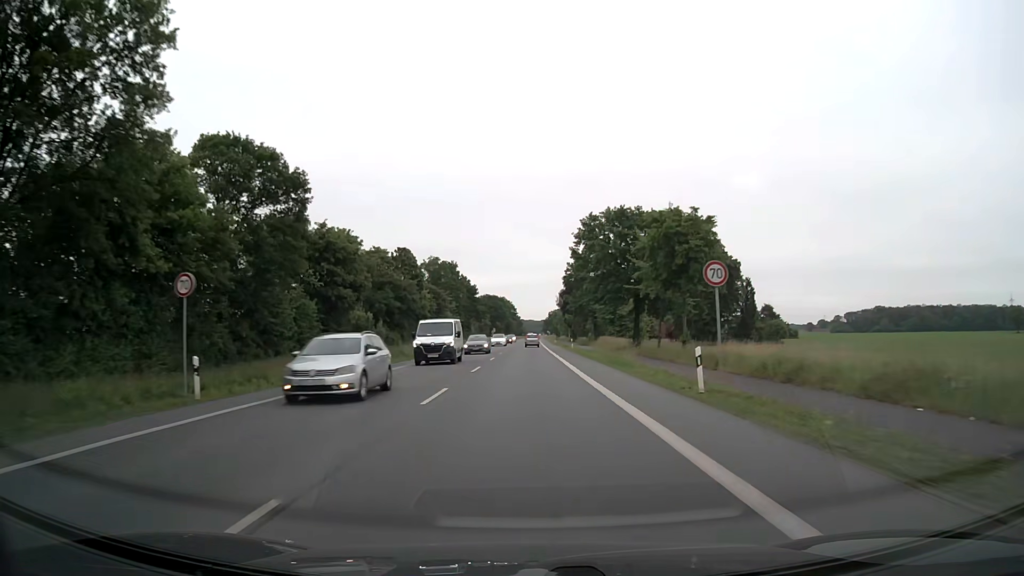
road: primary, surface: asphalt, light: Day
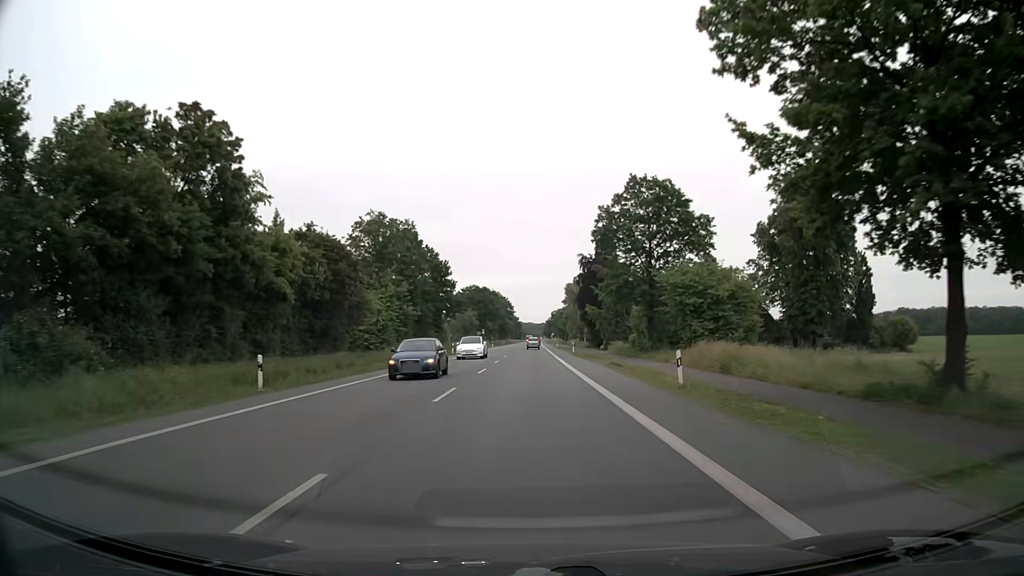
(-0.1, +46.4) m; 0°
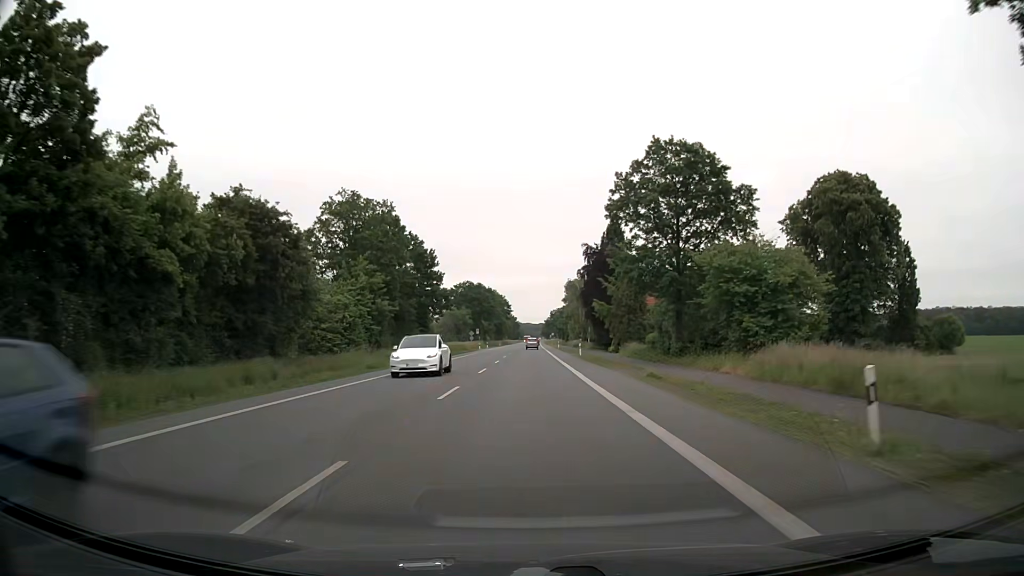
(0.0, +11.2) m; 0°
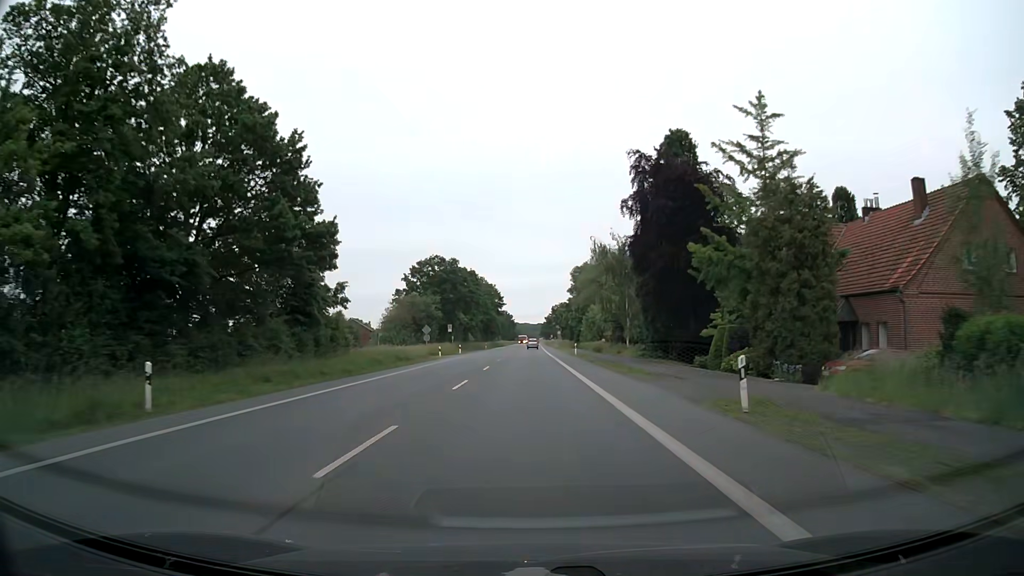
(+0.5, +44.7) m; +1°
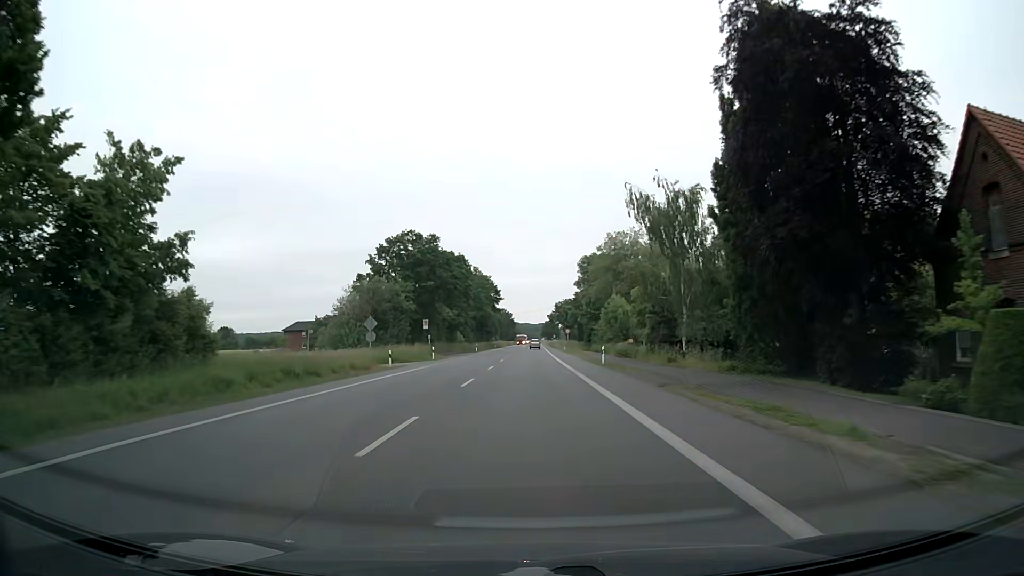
(-0.1, +22.7) m; 0°
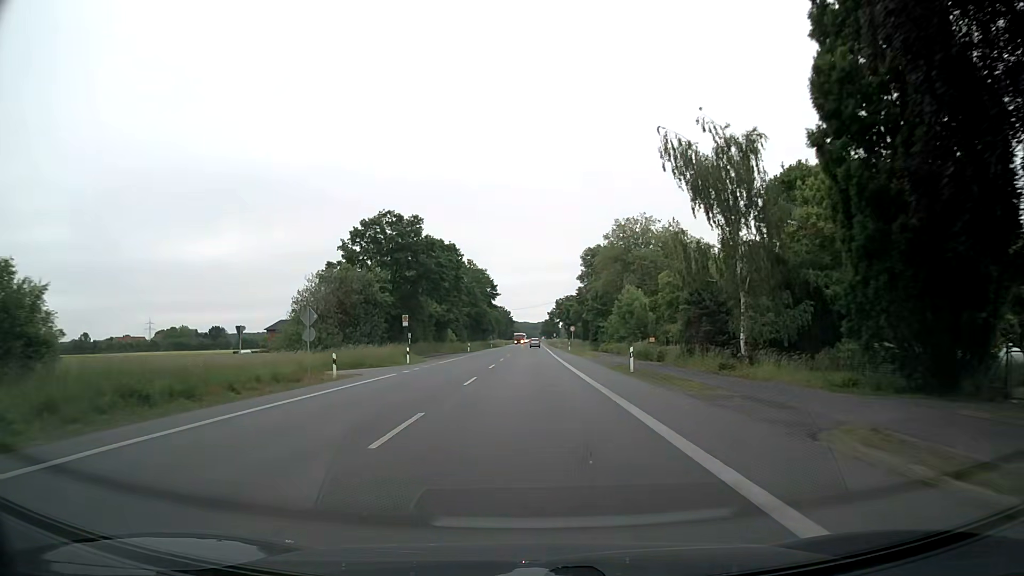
(0.0, +11.4) m; 0°
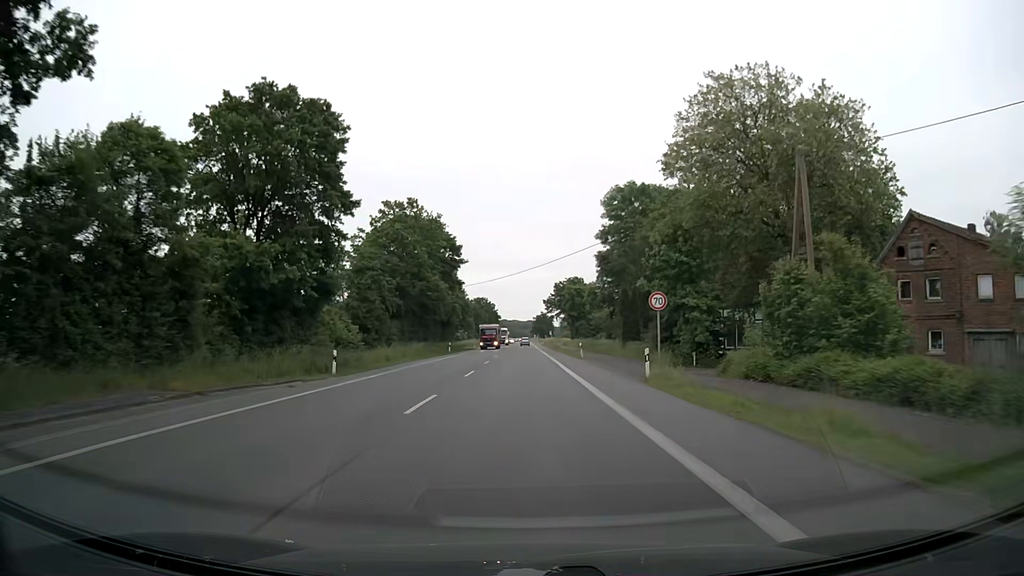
(+0.3, +55.9) m; +1°
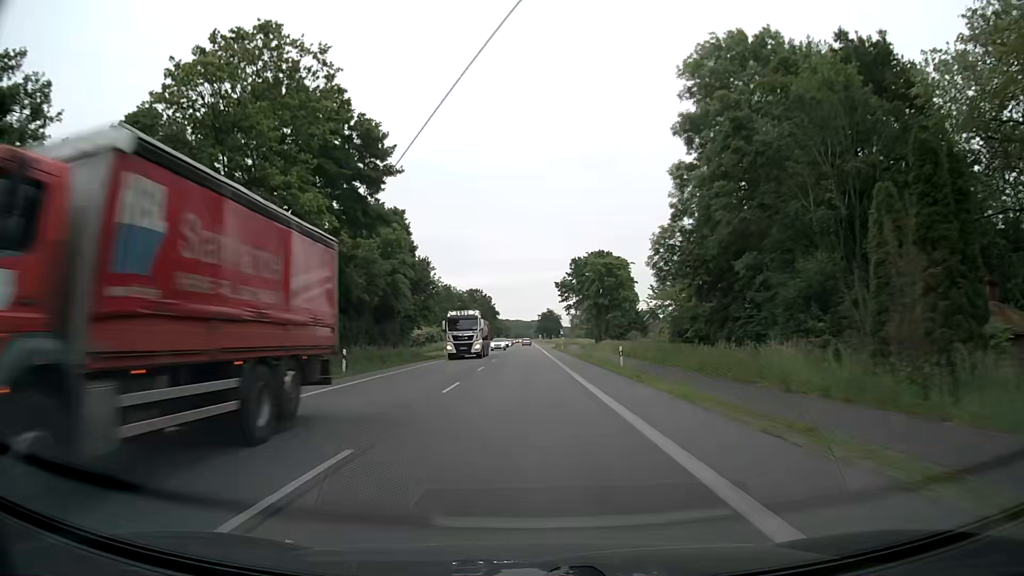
(-0.4, +43.9) m; -1°
(0, +10) (0, +20) (0, +30) (0, +40) (0, +50) (0, +60) (0, +70) (0, +80) (0, +90) (0, +100) m
